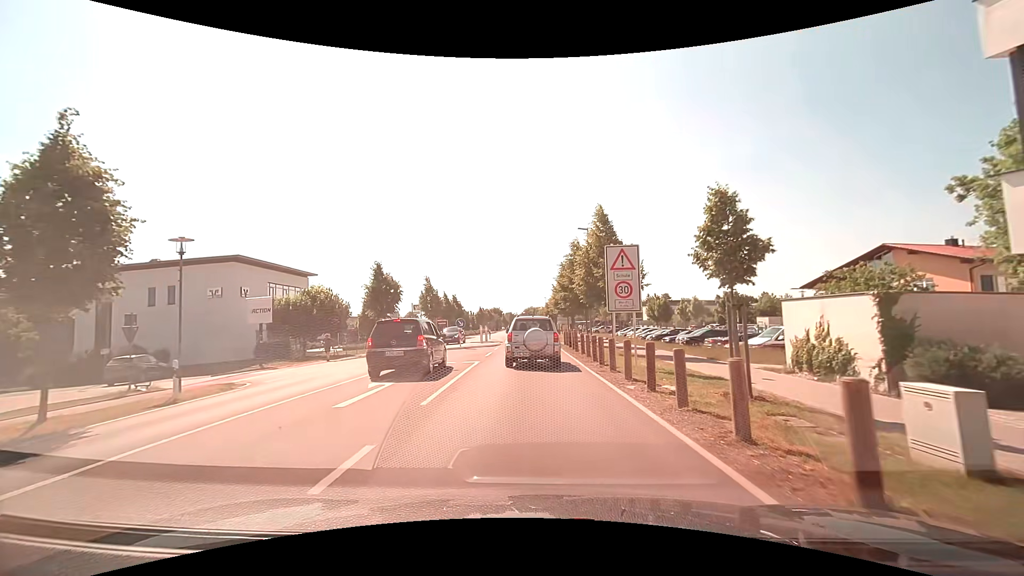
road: tertiary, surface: asphalt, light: Day
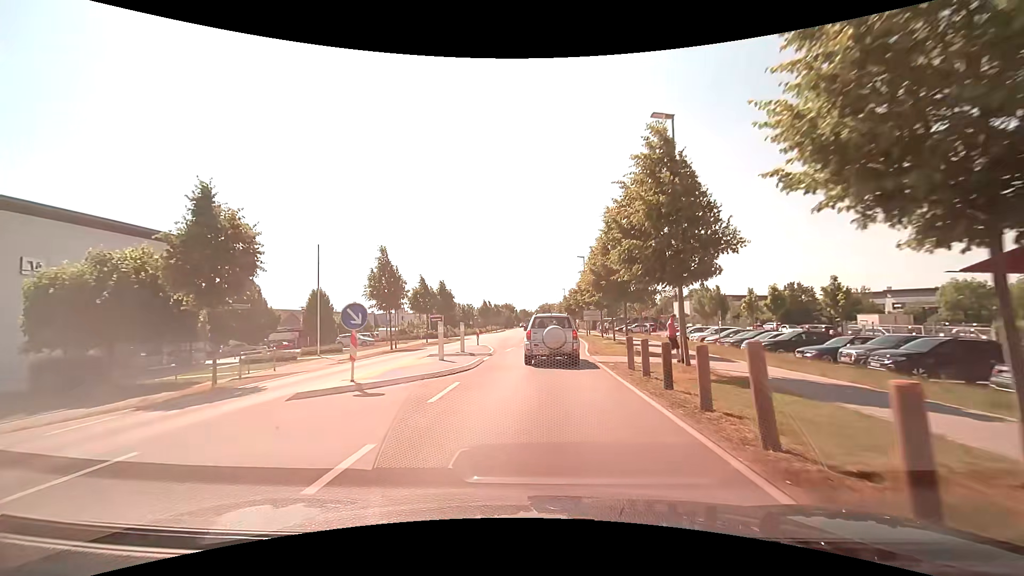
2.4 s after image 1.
(-0.3, +20.2) m; -2°
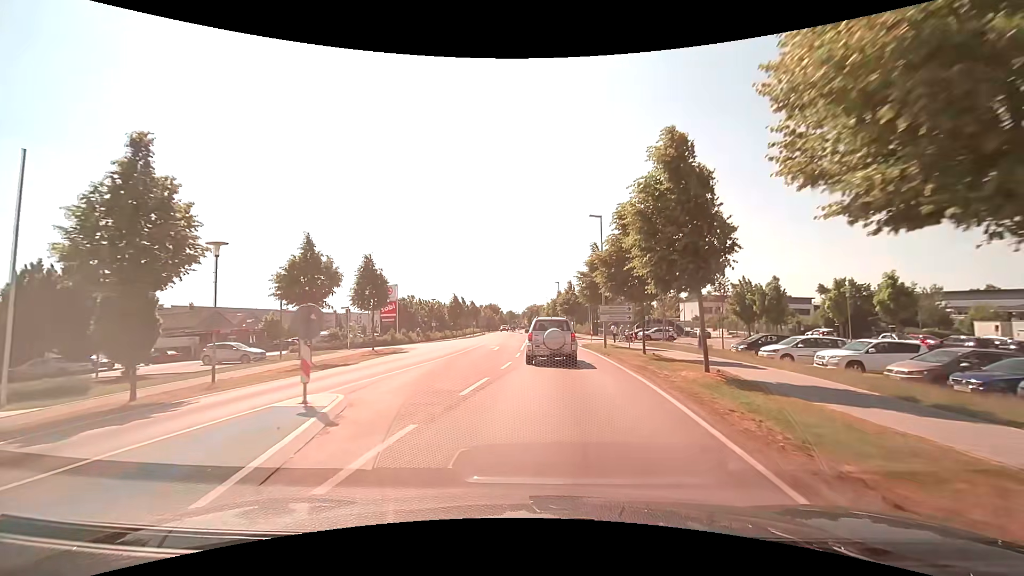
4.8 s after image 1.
(+0.1, +20.9) m; +1°
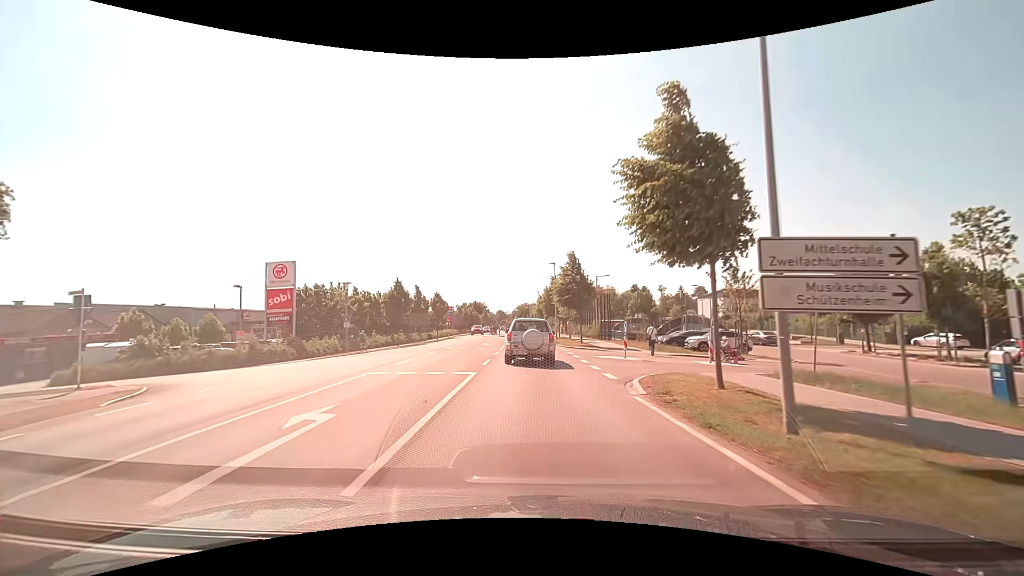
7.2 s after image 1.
(+0.8, +23.9) m; +1°
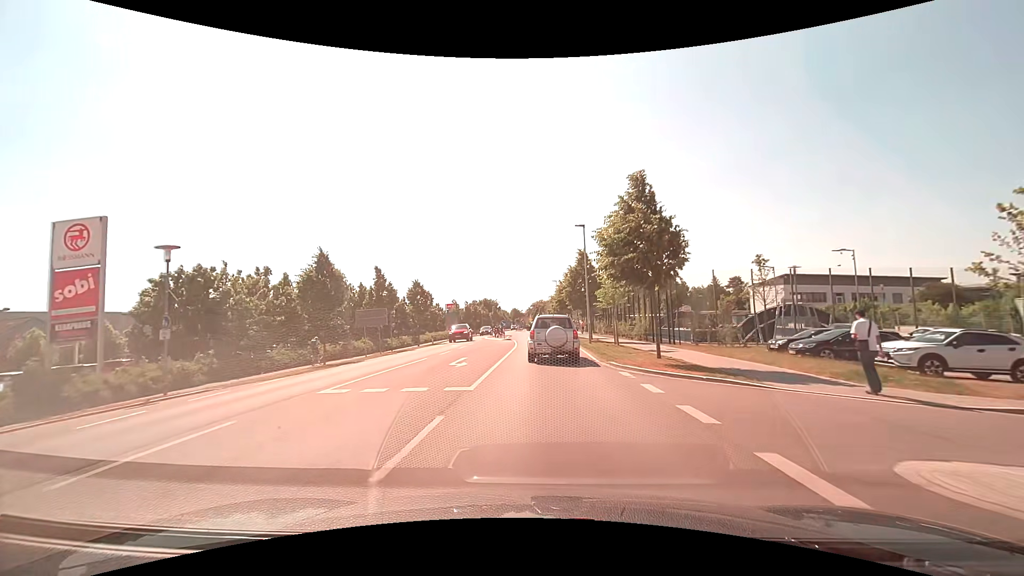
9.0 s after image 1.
(-0.2, +18.8) m; -1°
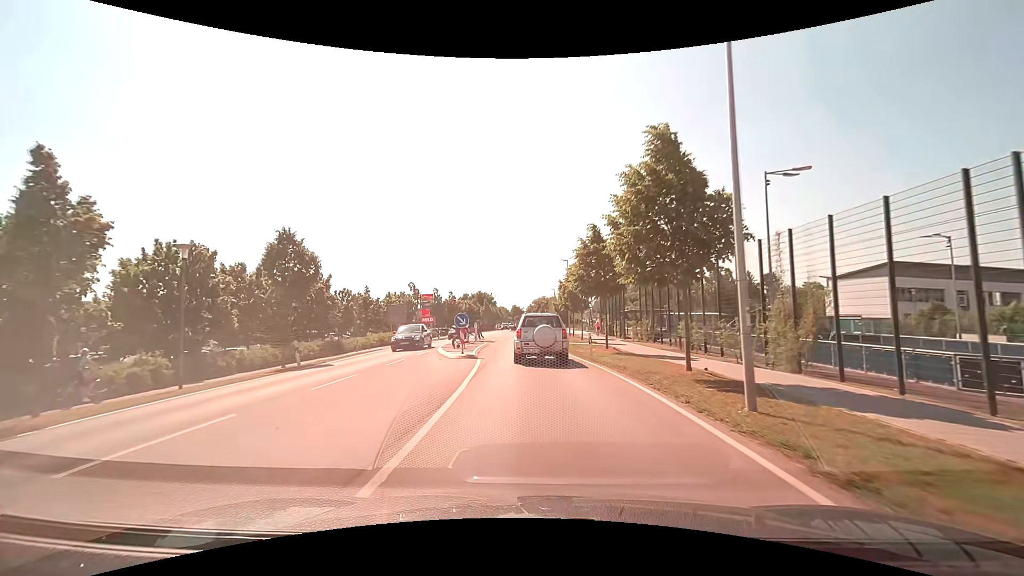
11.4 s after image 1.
(+0.1, +24.9) m; 0°
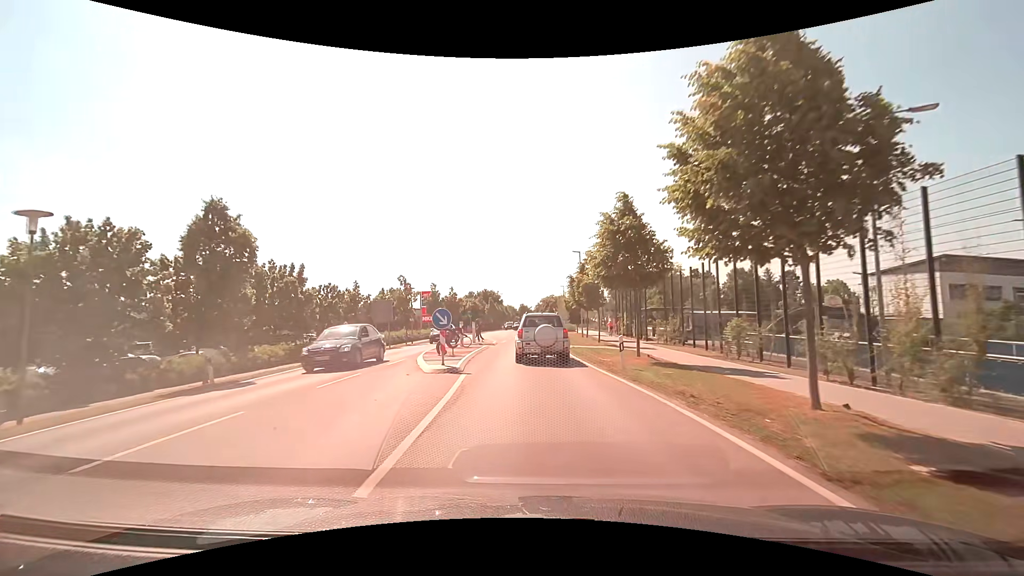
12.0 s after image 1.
(0.0, +5.8) m; -1°
(0, +10) (0, +20) (0, +30) (0, +40) (0, +50) (0, +60) (0, +70) (0, +80) (+1, +90) (+1, +100) m
